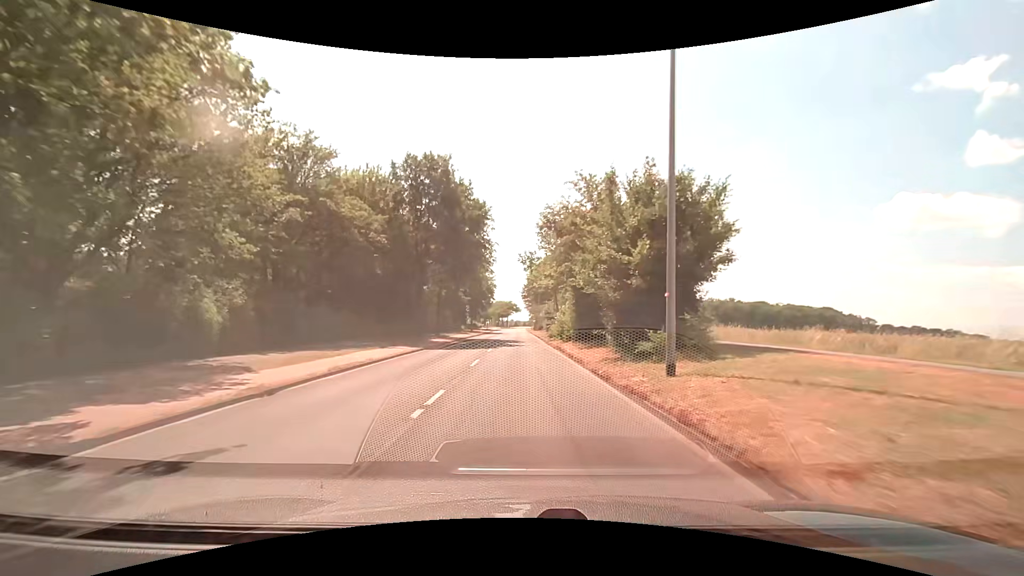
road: unclassified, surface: asphalt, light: Day
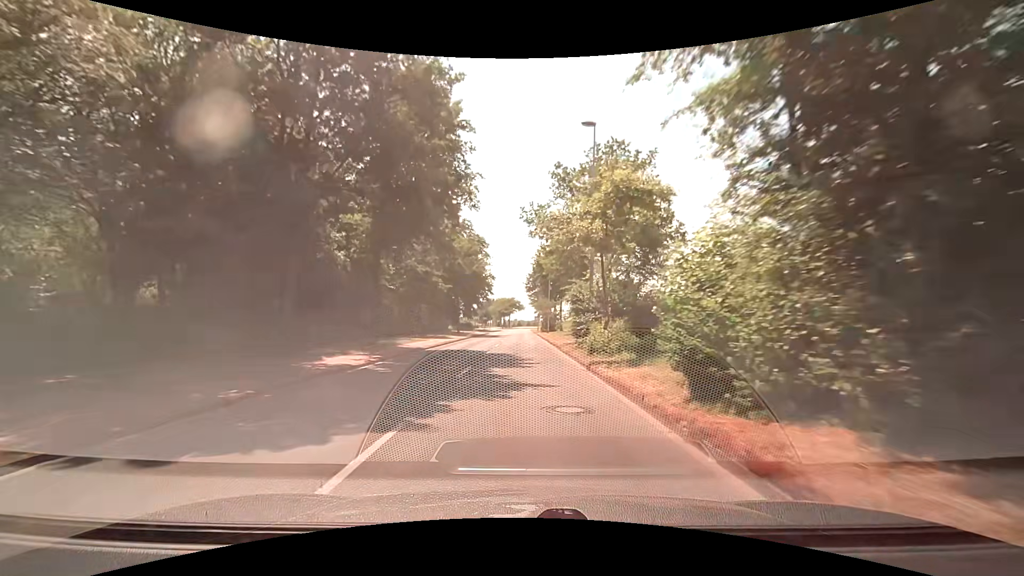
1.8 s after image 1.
(0.0, +21.7) m; 0°
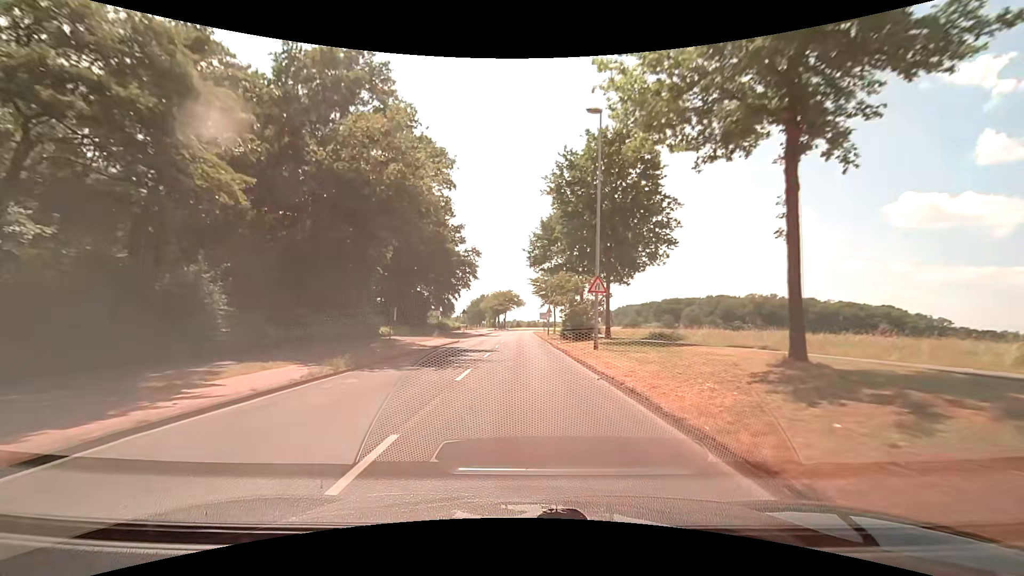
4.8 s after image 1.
(-0.6, +36.5) m; -1°
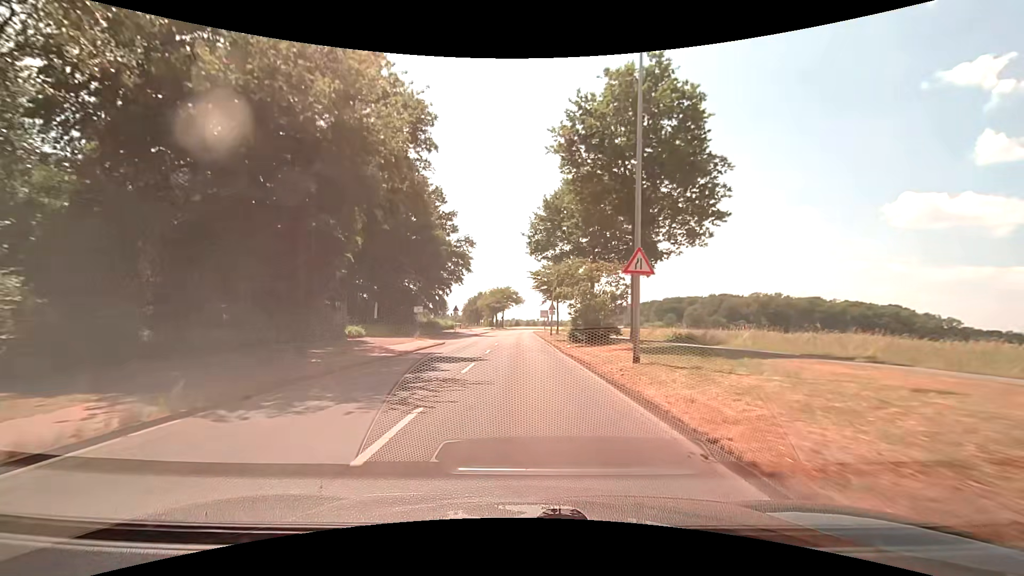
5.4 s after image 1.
(0.0, +7.4) m; 0°
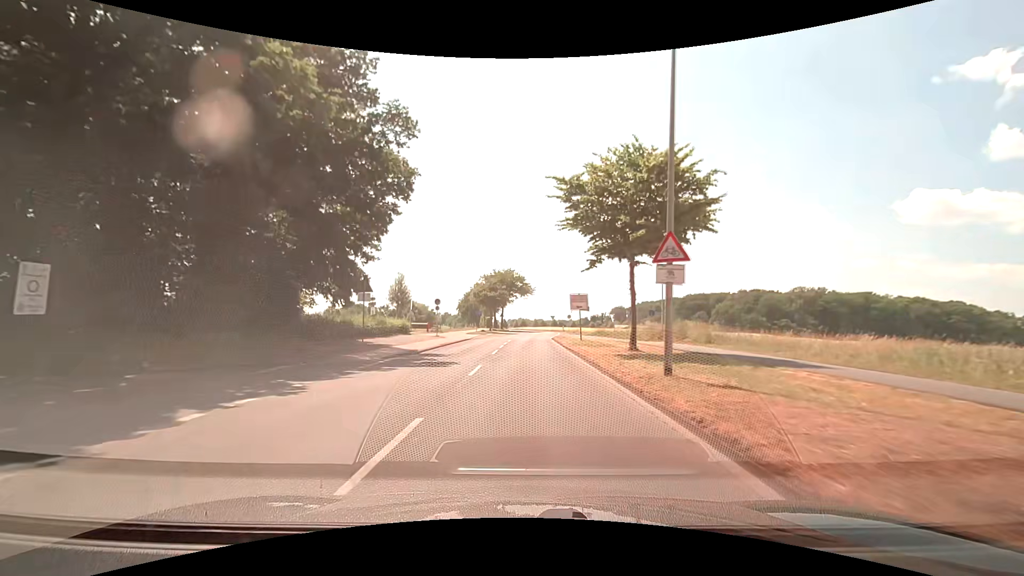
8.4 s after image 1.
(-0.2, +36.9) m; -1°
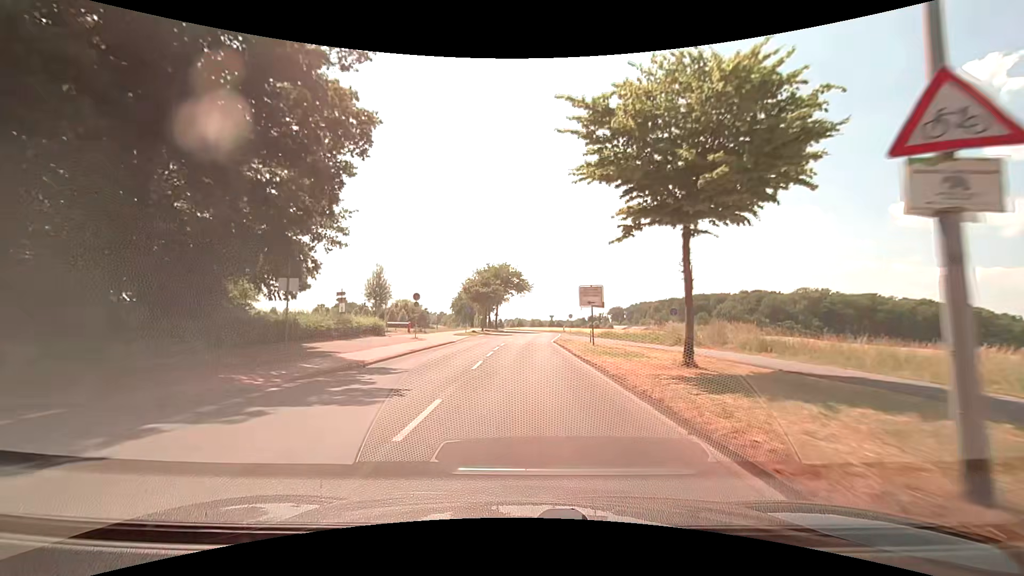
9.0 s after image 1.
(0.0, +7.4) m; 0°
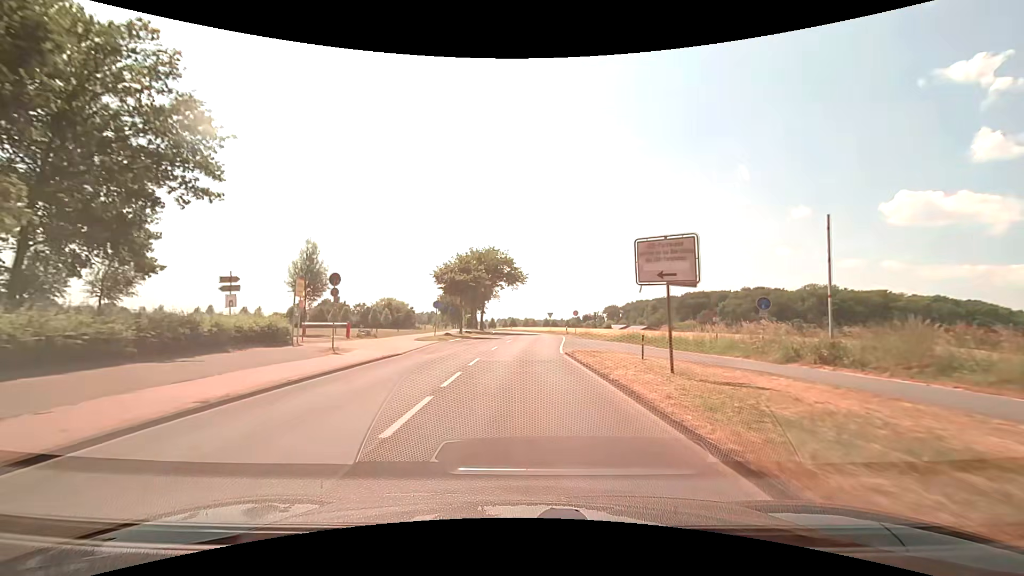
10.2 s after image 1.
(+0.2, +14.6) m; +1°
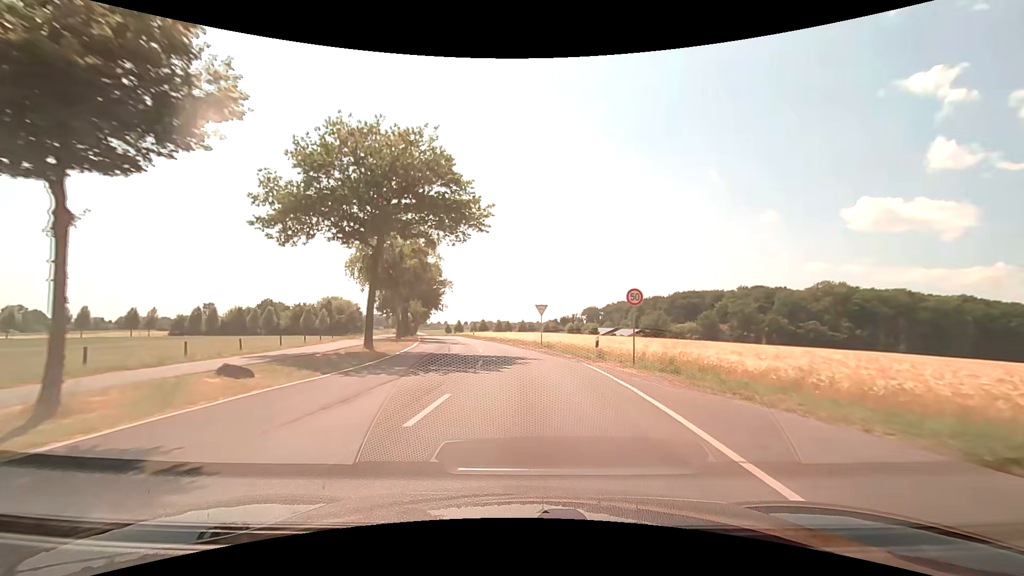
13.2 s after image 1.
(+1.0, +36.0) m; +3°
(0, +10) (0, +20) (-1, +30) (-2, +40) (-4, +50) (-6, +60) (-8, +69) (-10, +79) (-12, +89) (-14, +99) m
